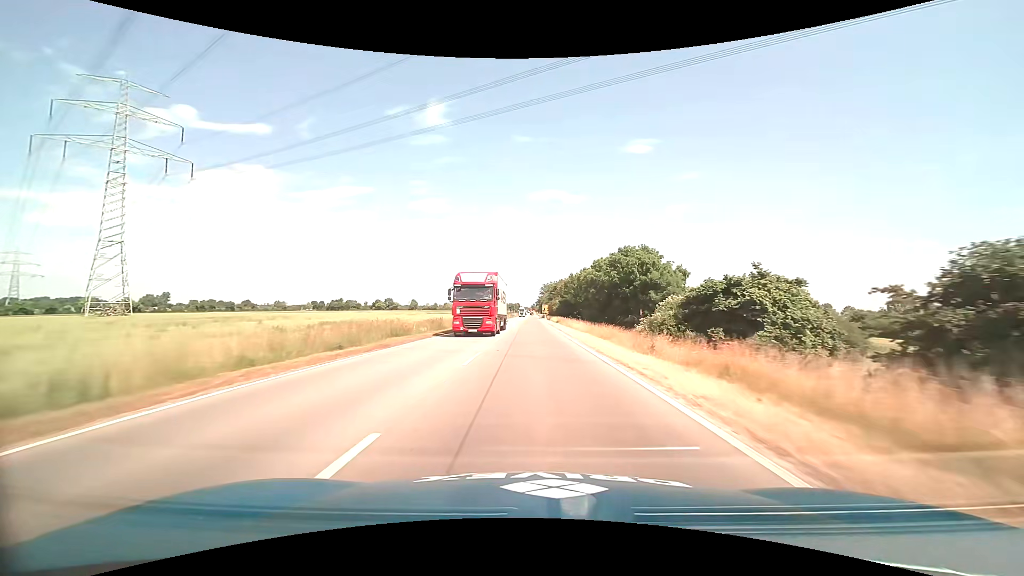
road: primary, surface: asphalt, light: Day
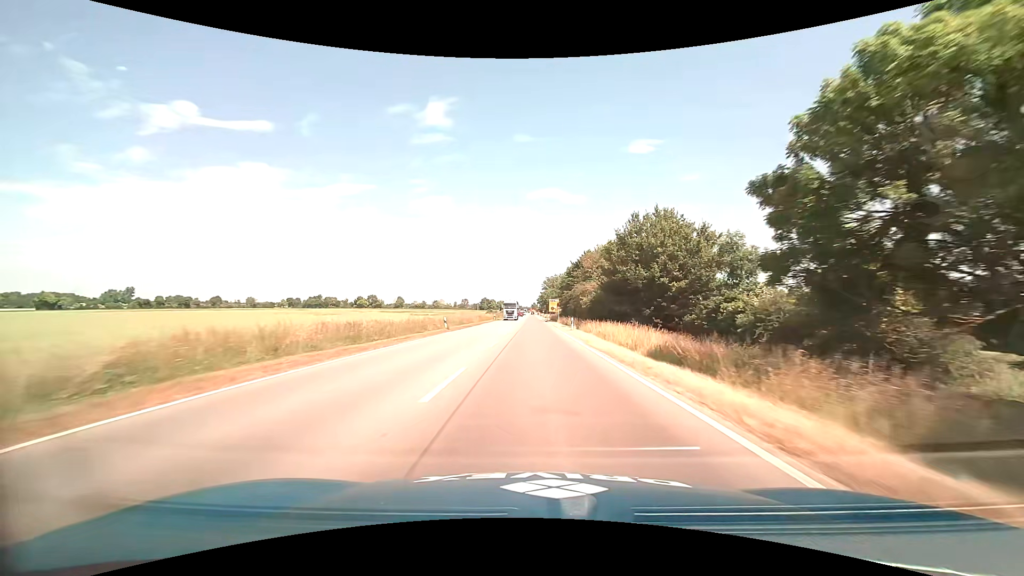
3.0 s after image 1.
(-0.2, +64.8) m; 0°
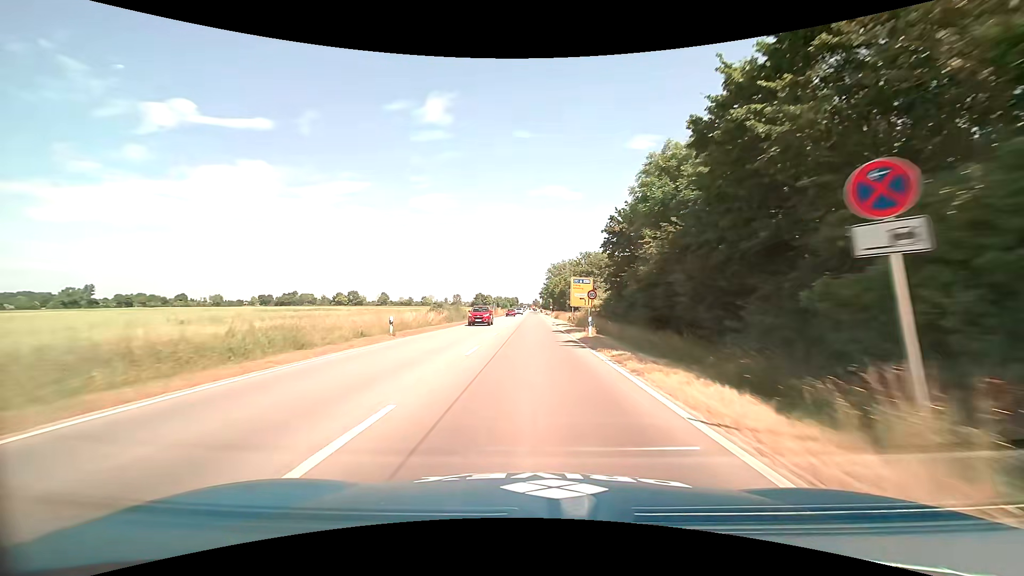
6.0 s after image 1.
(+0.3, +63.0) m; 0°
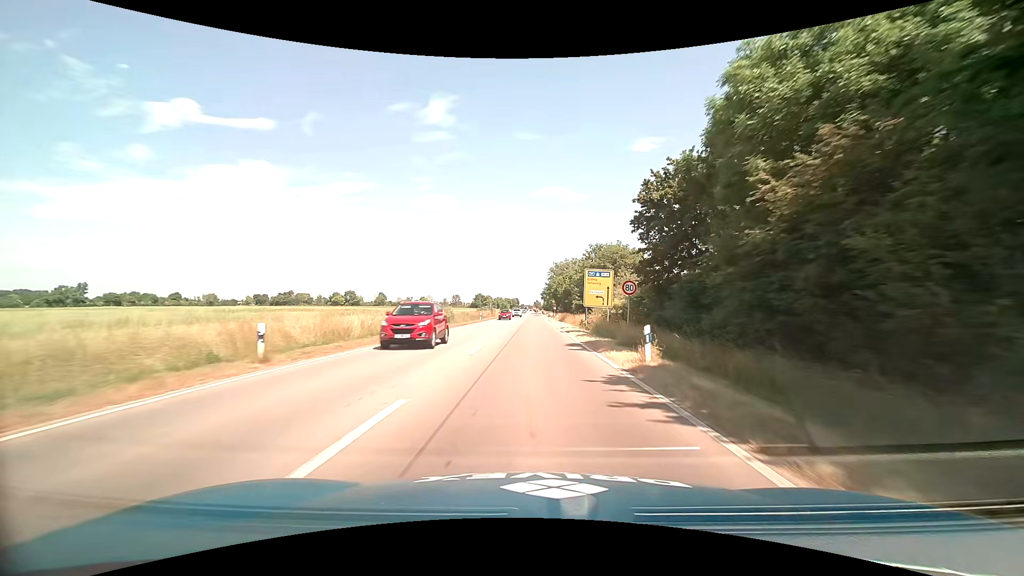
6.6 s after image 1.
(-0.1, +11.5) m; 0°
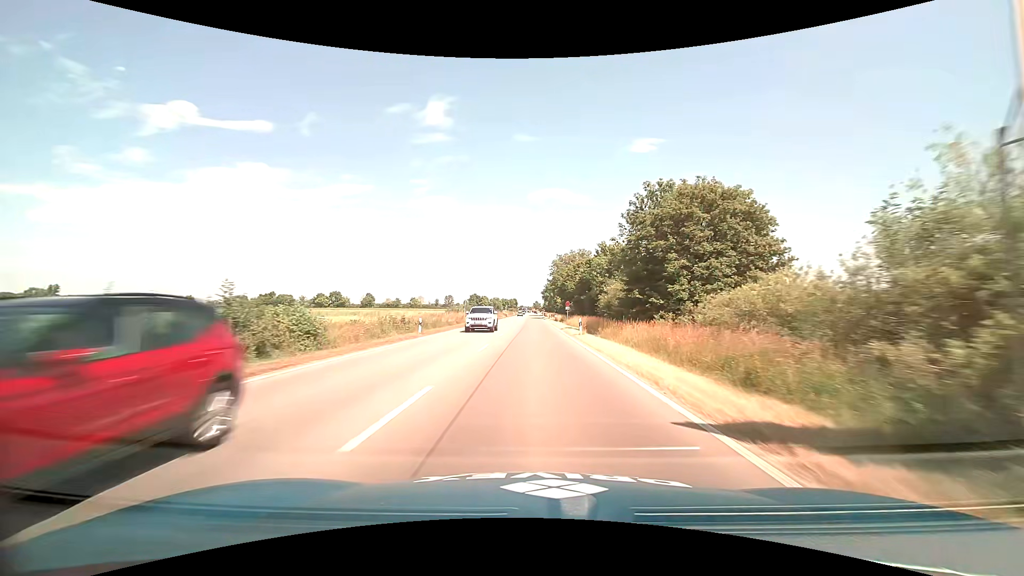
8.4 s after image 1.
(-0.1, +33.6) m; 0°
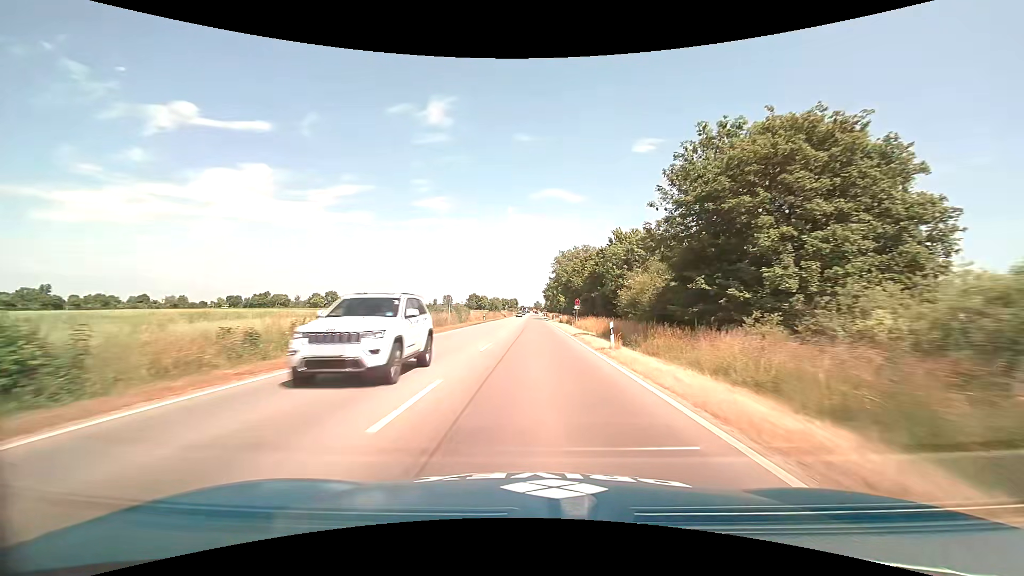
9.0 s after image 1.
(0.0, +11.1) m; 0°
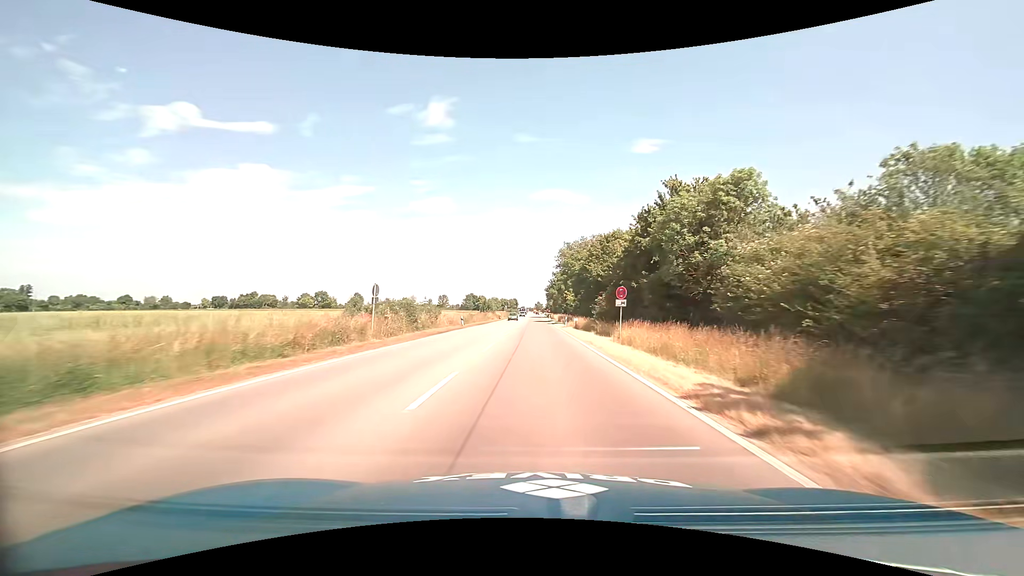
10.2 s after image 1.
(0.0, +22.3) m; 0°
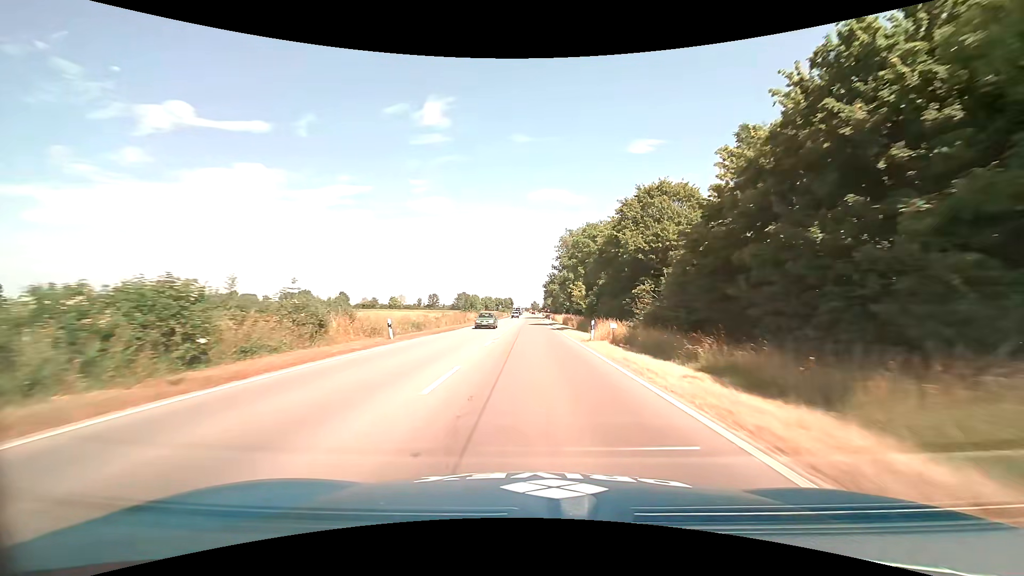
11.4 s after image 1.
(0.0, +22.4) m; 0°
(0, +10) (0, +20) (0, +30) (0, +40) (0, +50) (0, +60) (0, +70) (0, +80) (0, +90) (0, +100) m
